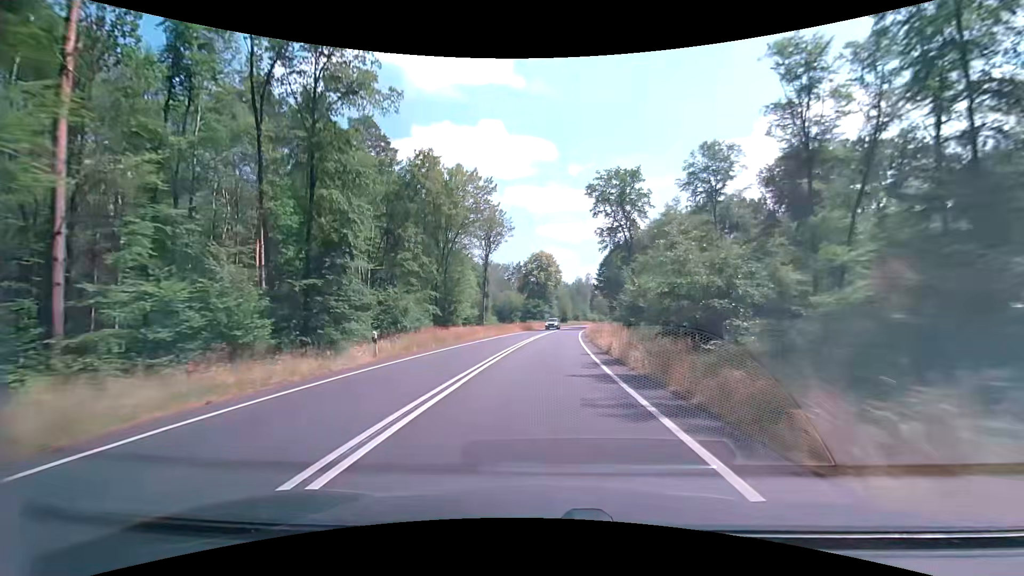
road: primary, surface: asphalt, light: Day
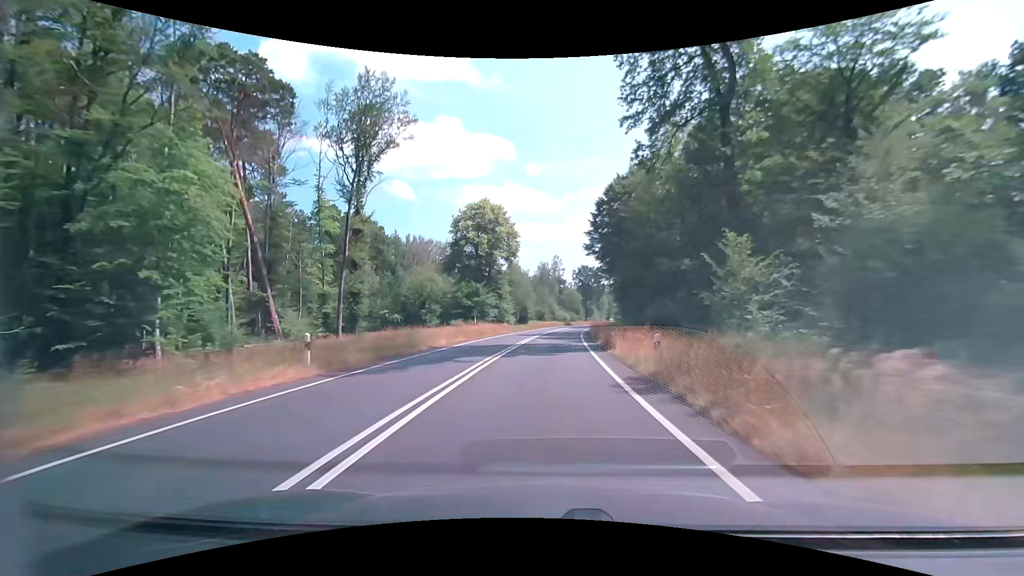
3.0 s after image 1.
(+2.3, +53.7) m; +5°
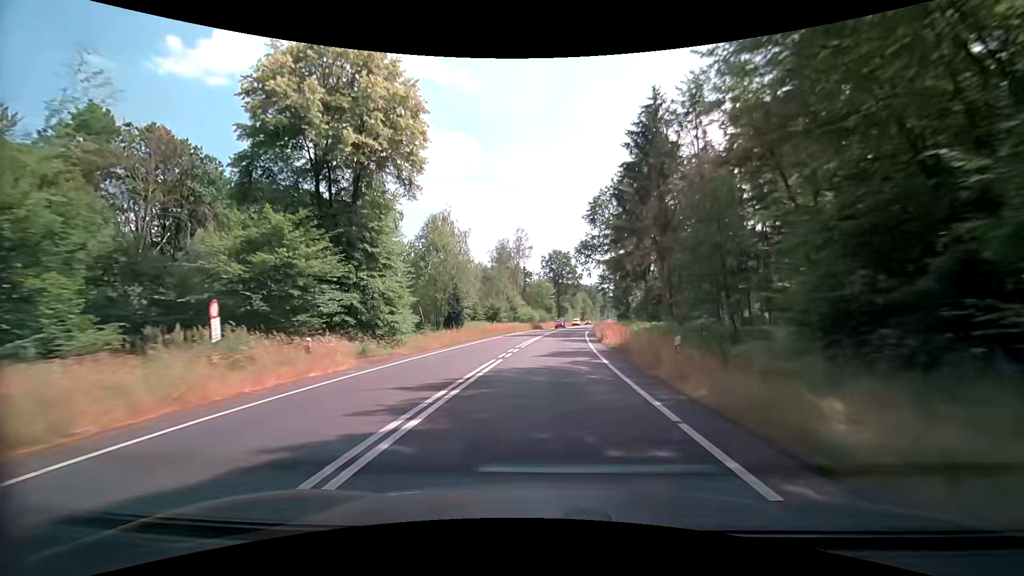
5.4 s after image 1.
(+1.4, +43.0) m; +4°
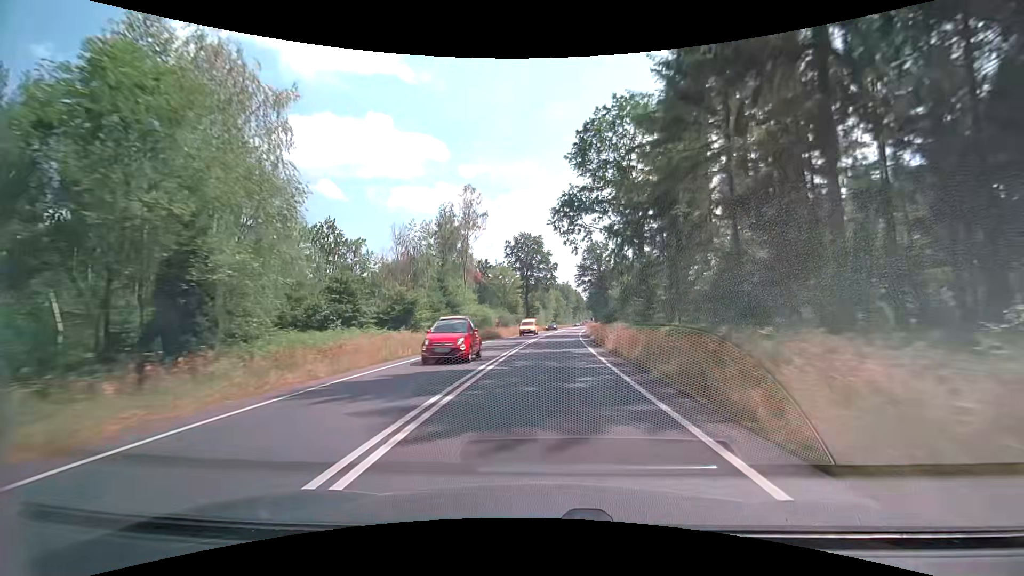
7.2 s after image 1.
(+0.9, +32.3) m; +3°
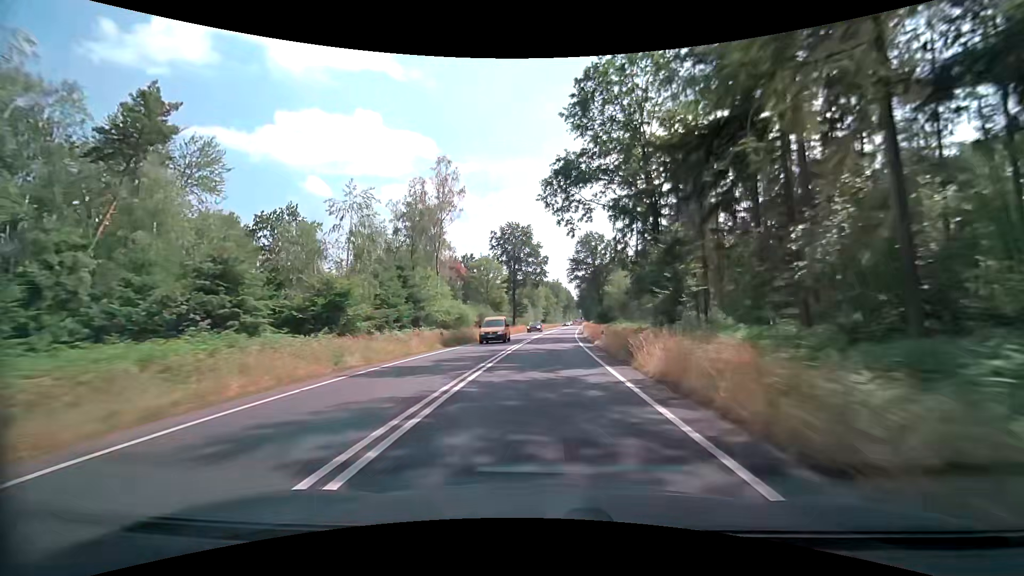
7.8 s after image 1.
(+0.1, +10.8) m; +1°
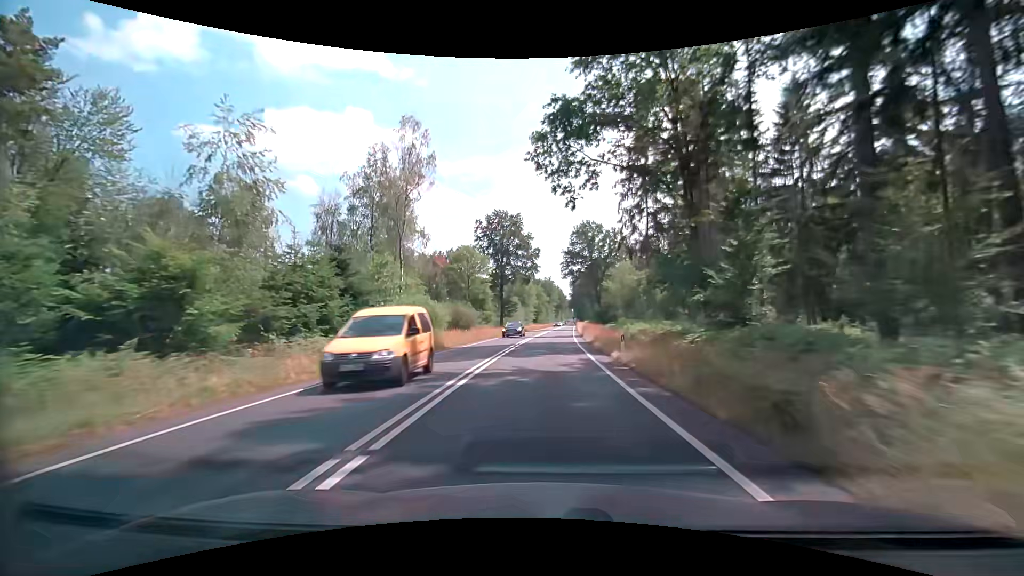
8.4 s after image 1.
(+0.1, +10.8) m; +1°
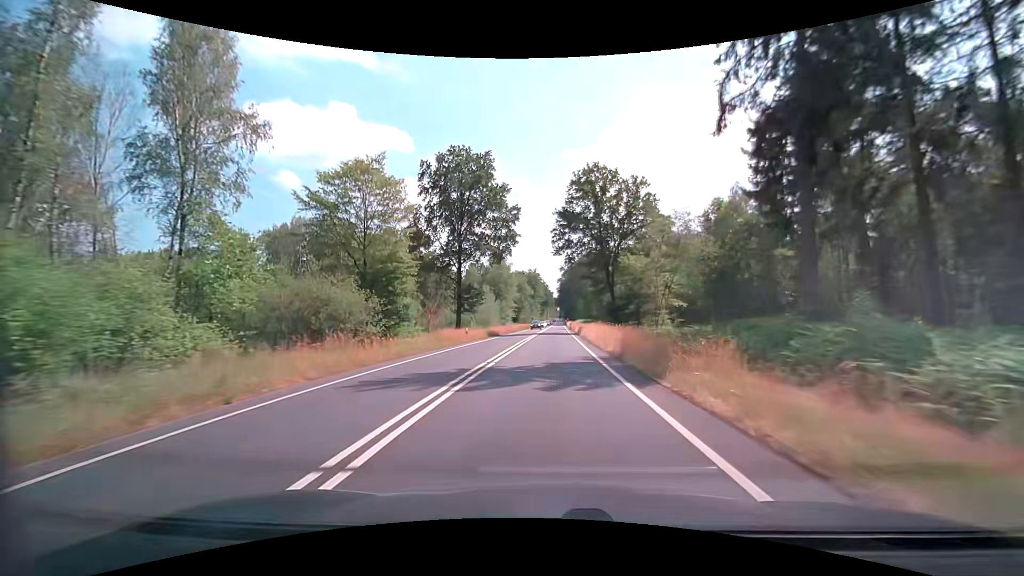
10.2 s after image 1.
(+0.6, +32.3) m; +2°
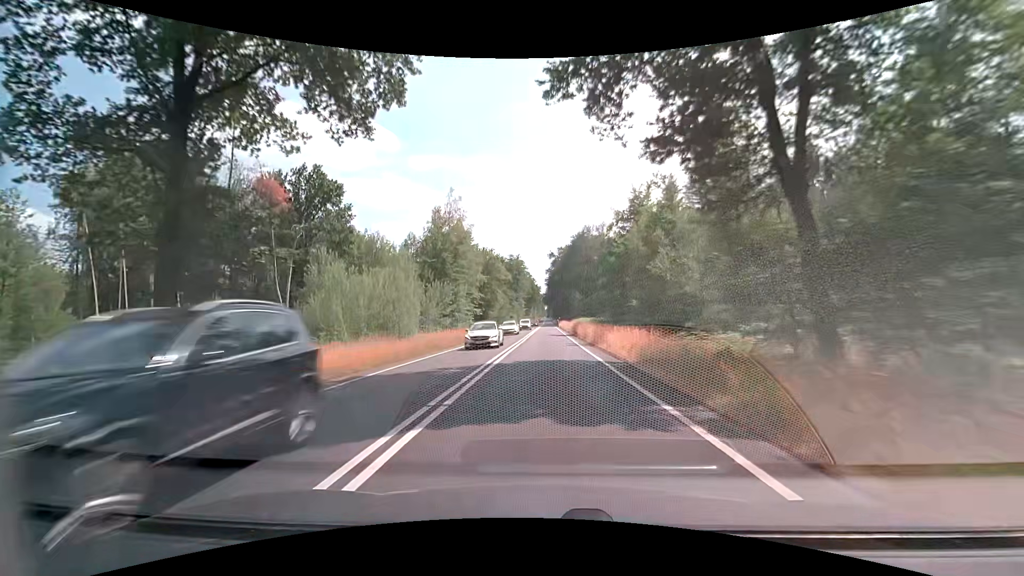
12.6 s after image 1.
(+0.8, +43.2) m; +1°
(0, +10) (0, +20) (0, +30) (0, +40) (0, +50) (0, +60) (0, +70) (0, +80) (0, +90) (0, +100) m
